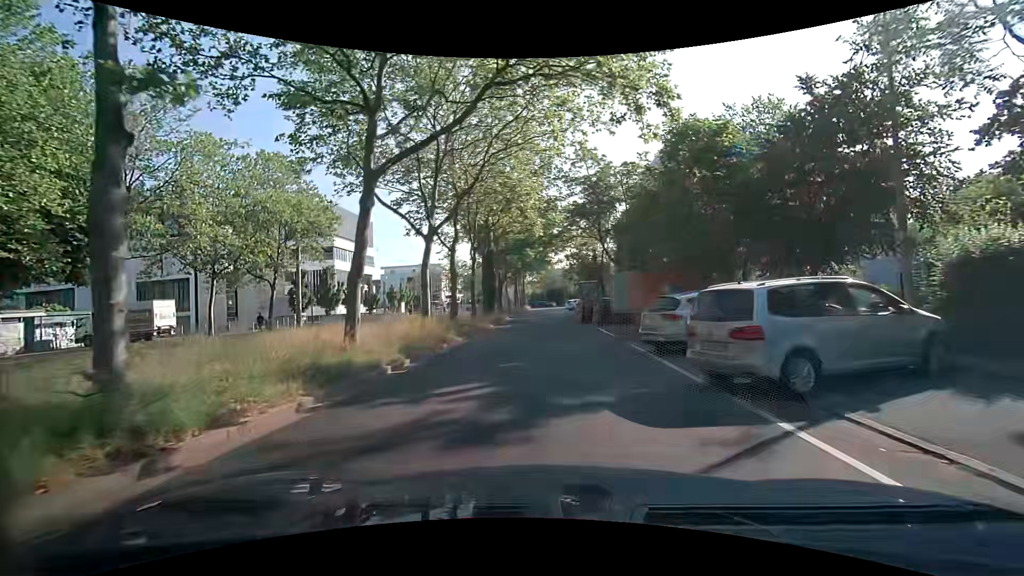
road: tertiary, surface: asphalt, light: Day
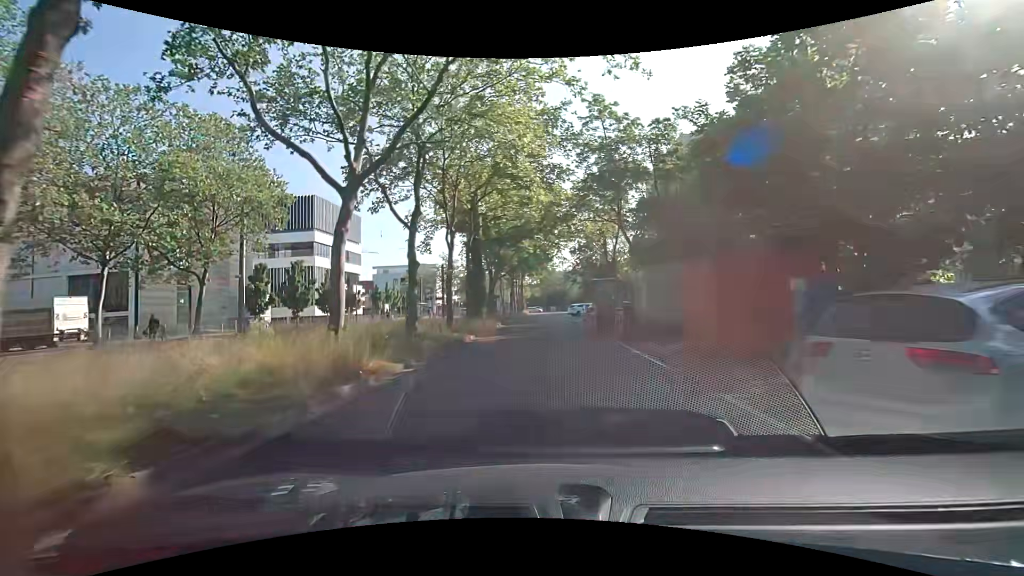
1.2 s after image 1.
(0.0, +8.6) m; -1°
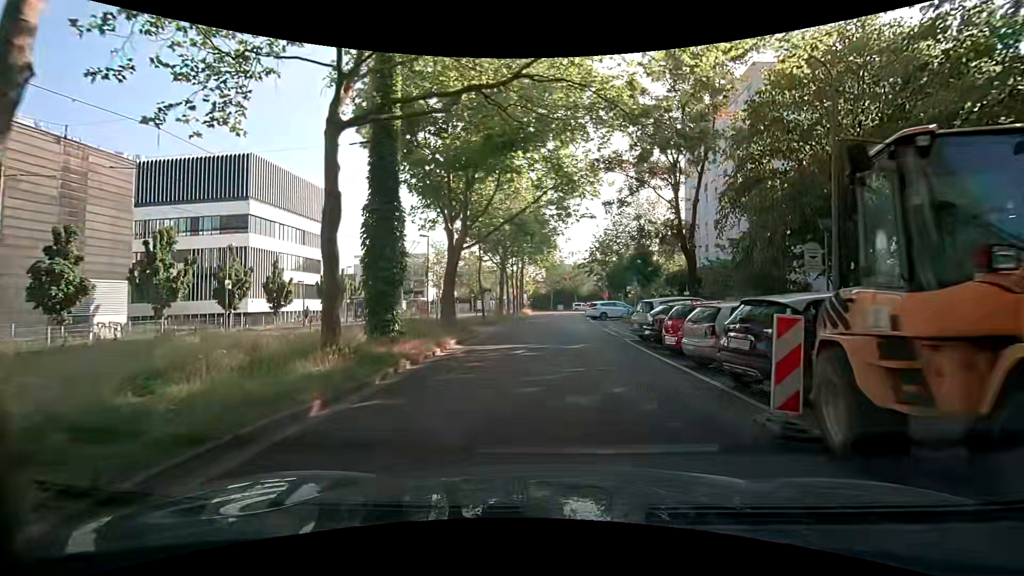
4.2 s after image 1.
(+0.2, +21.4) m; 0°
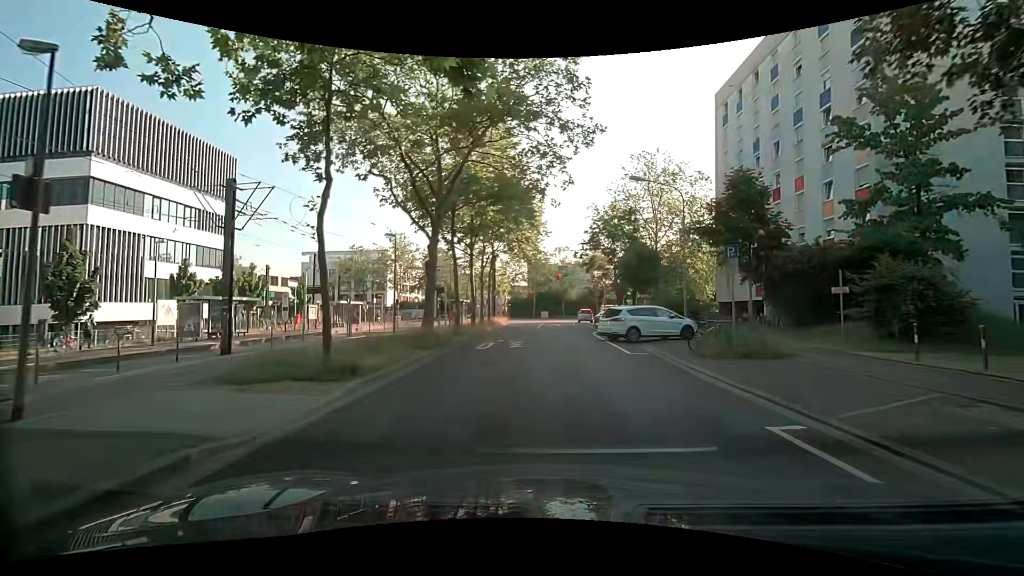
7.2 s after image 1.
(+0.4, +20.5) m; +3°
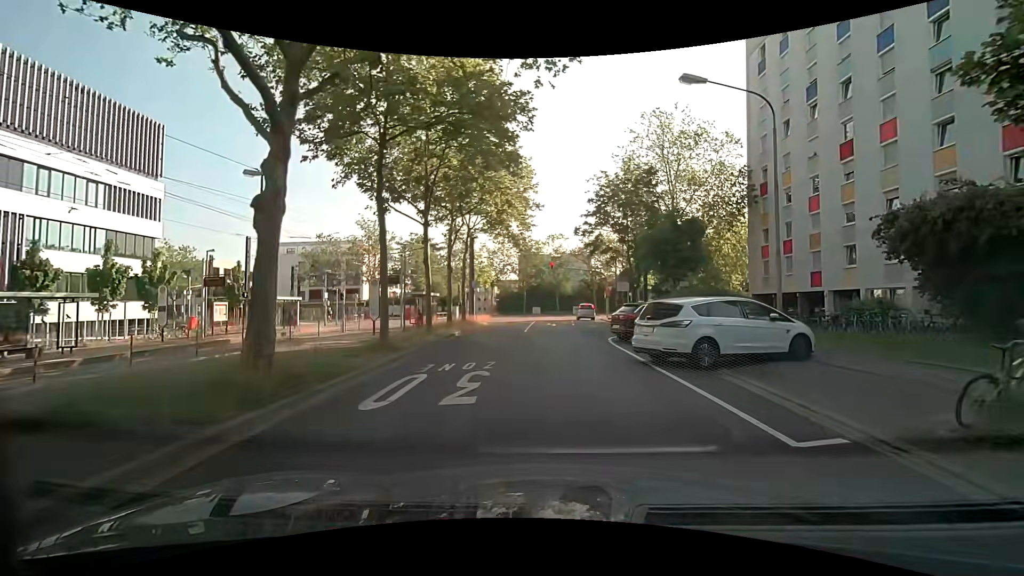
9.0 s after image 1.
(-0.1, +10.8) m; 0°
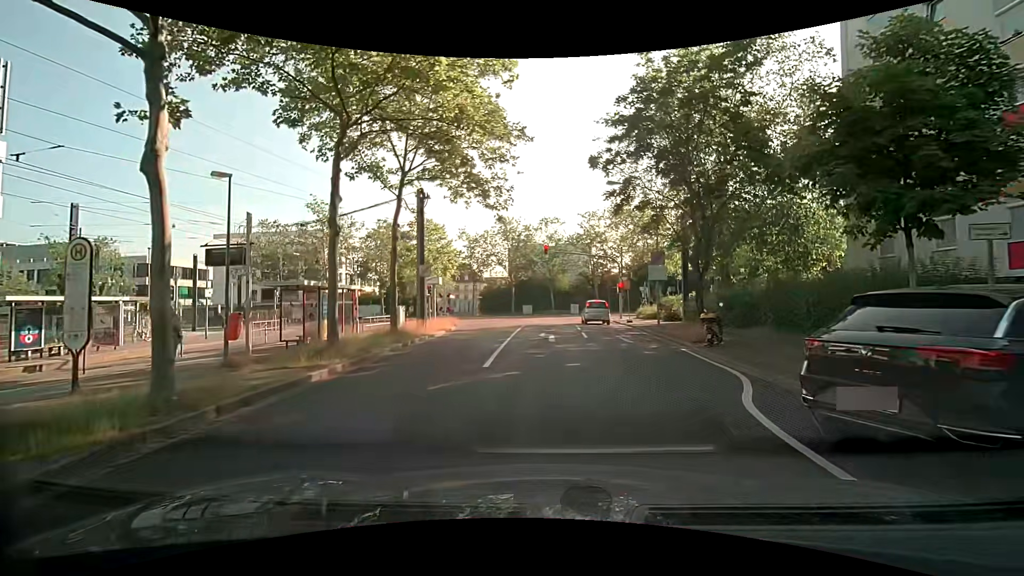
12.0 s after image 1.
(+0.1, +15.4) m; +2°
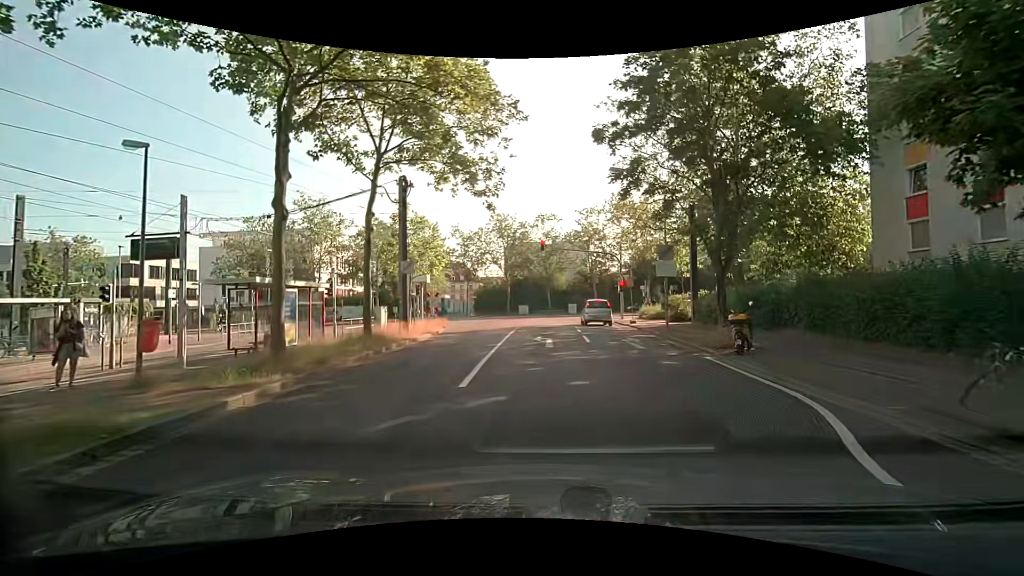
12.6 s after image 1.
(0.0, +2.7) m; 0°
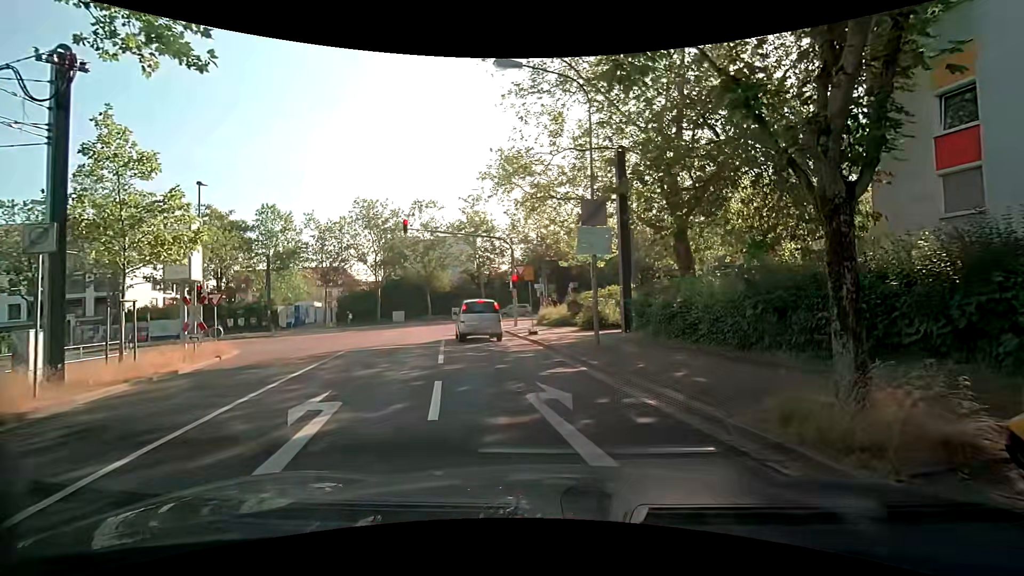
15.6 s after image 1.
(+1.1, +11.5) m; +12°
